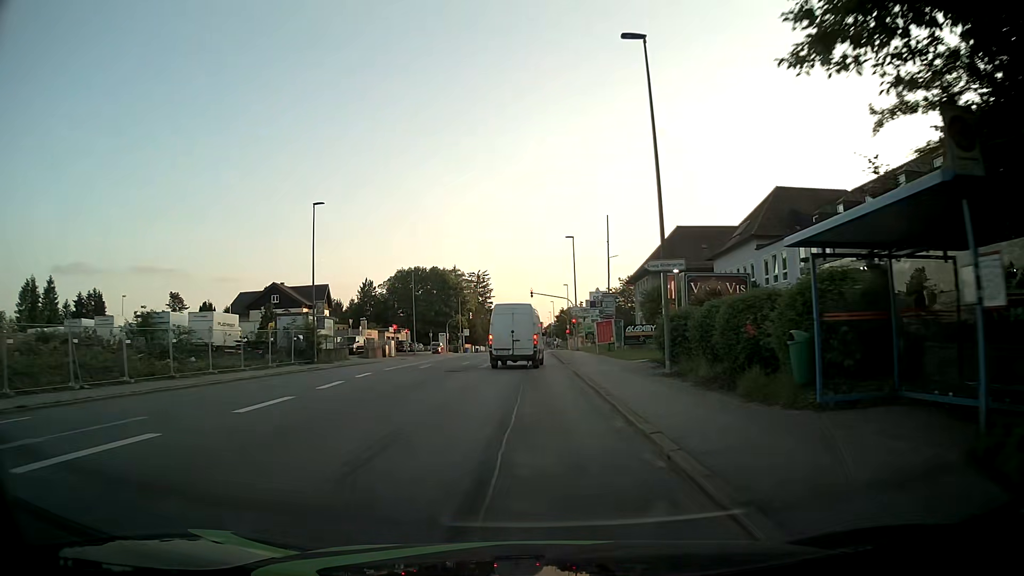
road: tertiary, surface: asphalt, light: Day
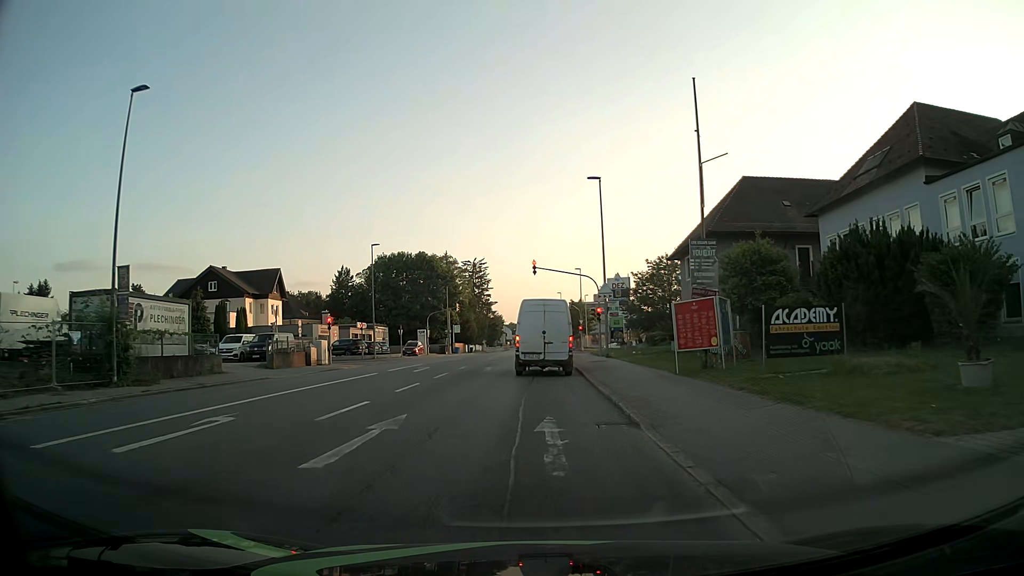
(-0.2, +22.1) m; 0°
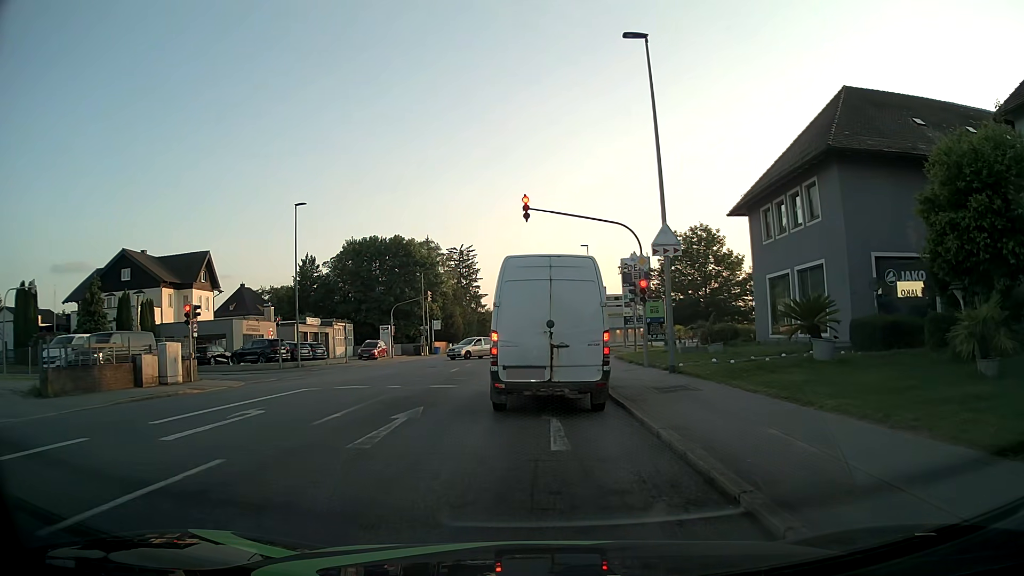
(-0.1, +18.3) m; -1°
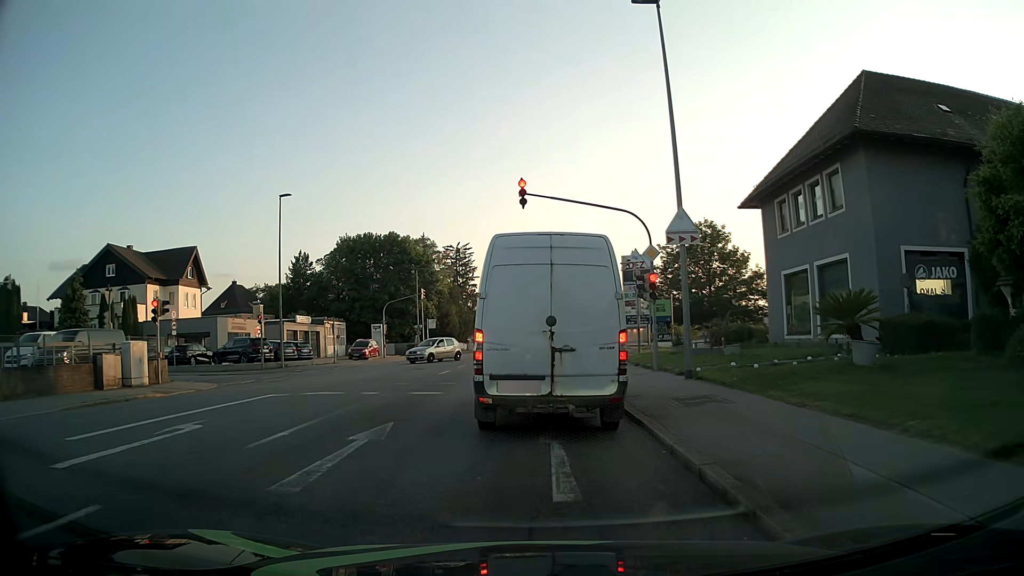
(0.0, +2.3) m; +1°
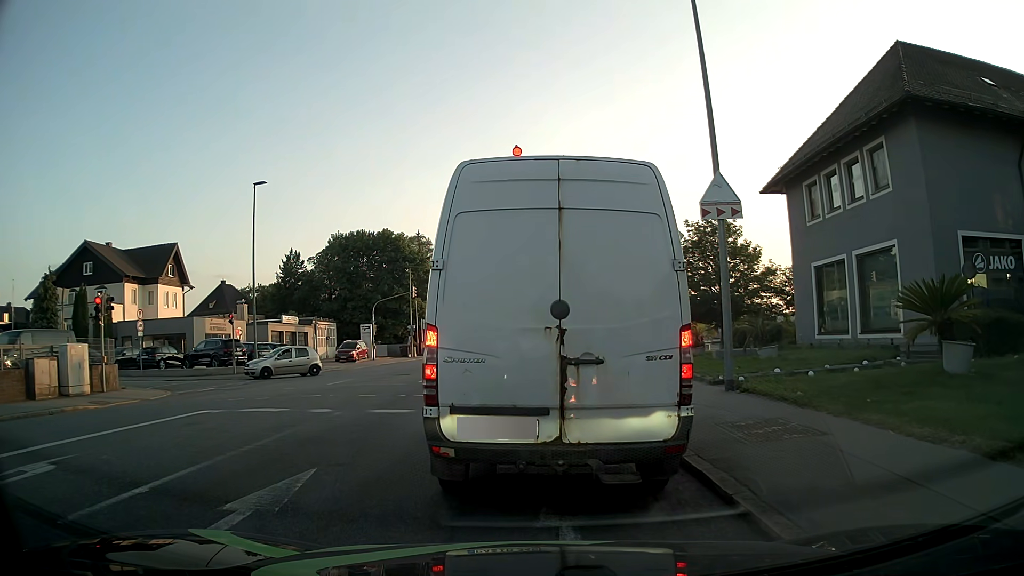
(0.0, +3.4) m; +1°
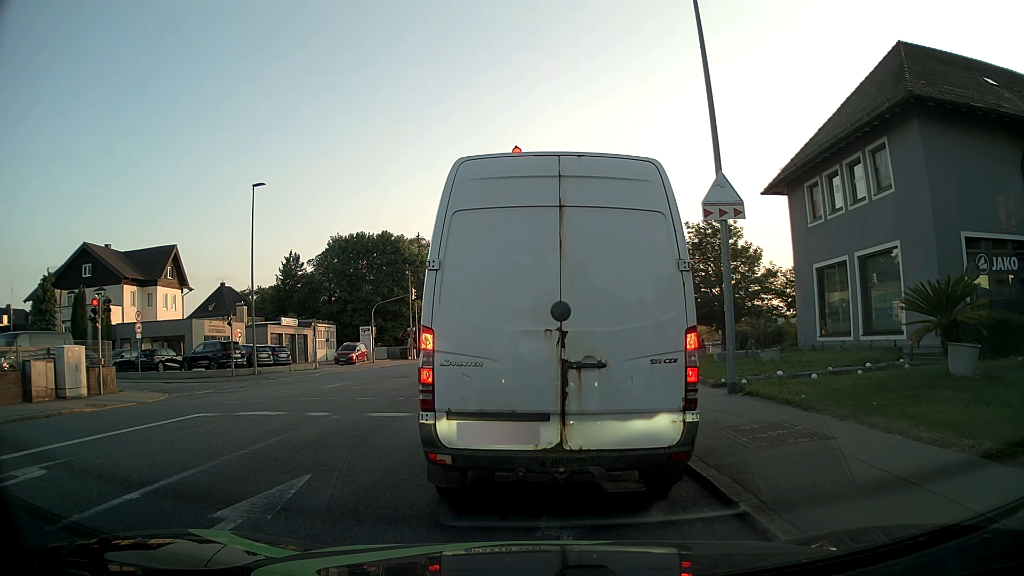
(0.0, +0.3) m; 0°
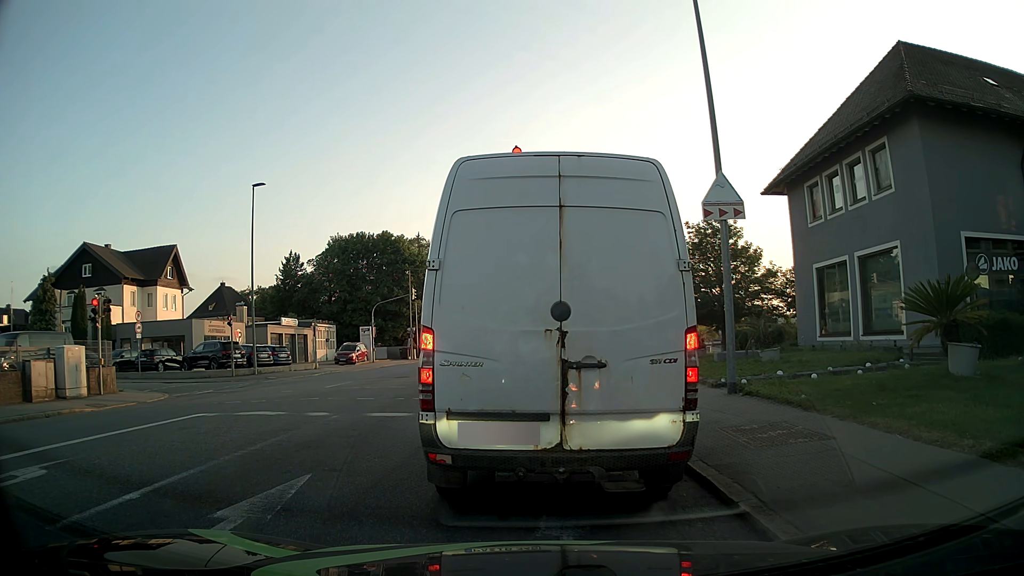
(0.0, 0.0) m; 0°
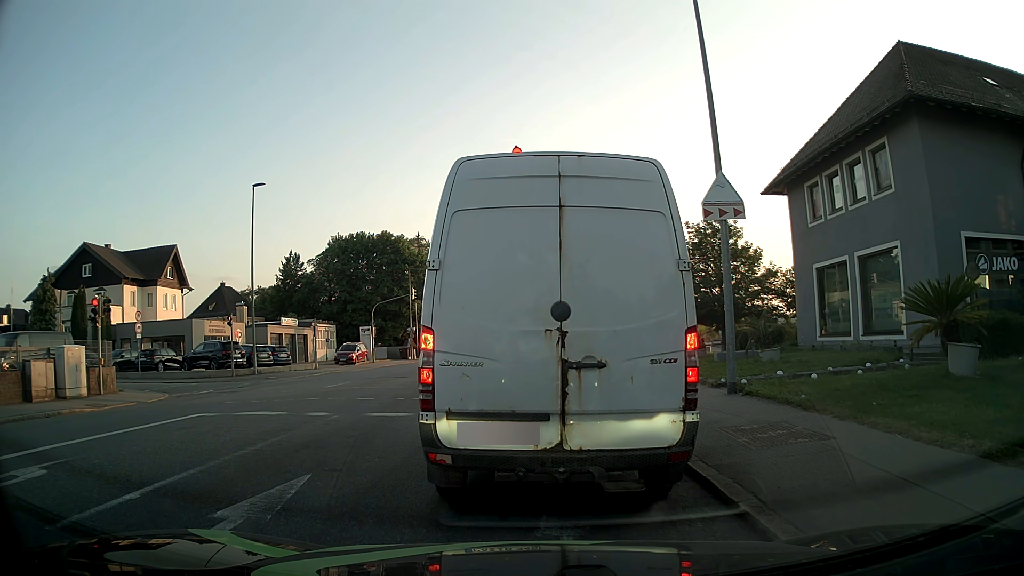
(0.0, 0.0) m; 0°
